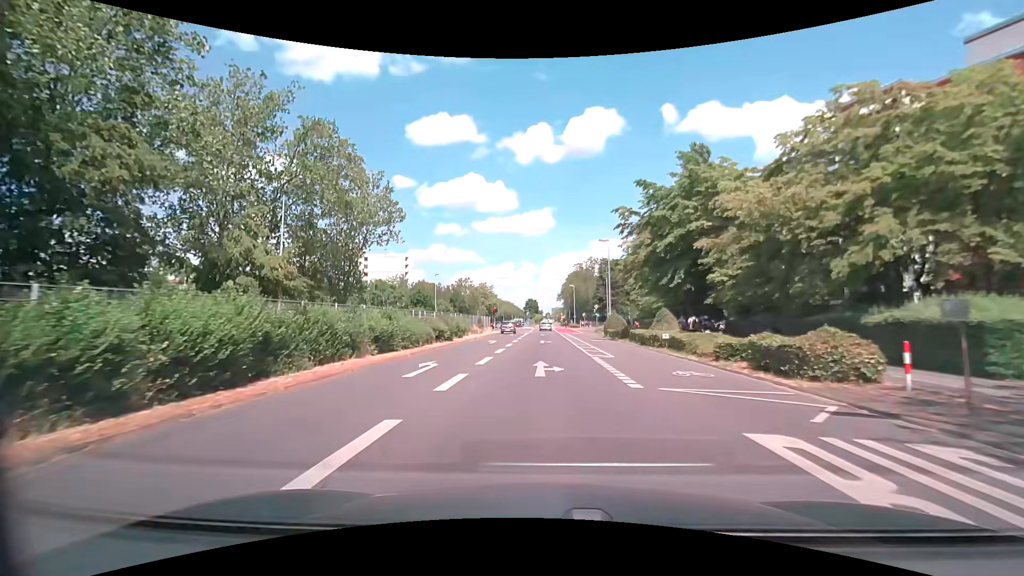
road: secondary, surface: asphalt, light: Day
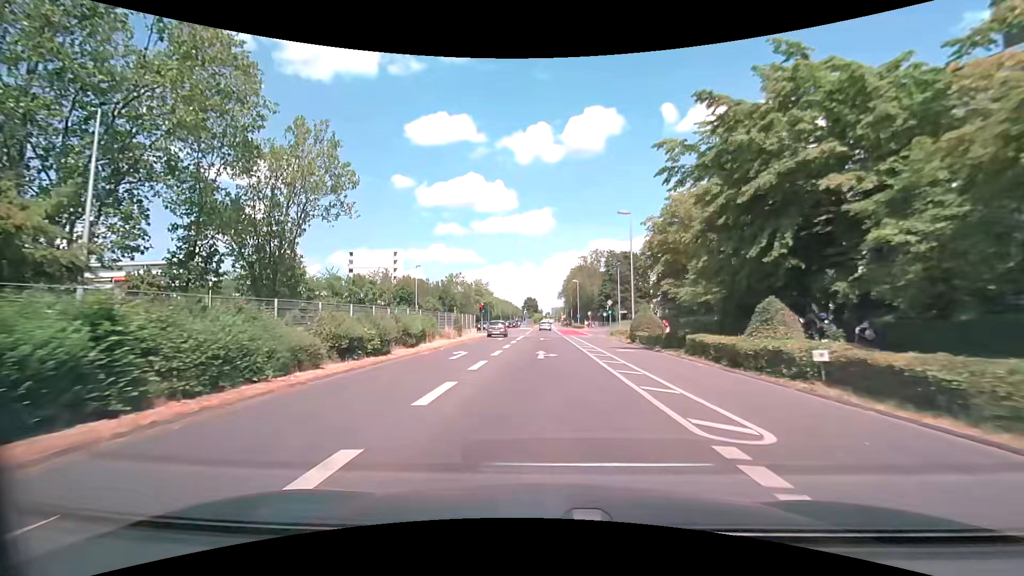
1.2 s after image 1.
(0.0, +14.0) m; 0°
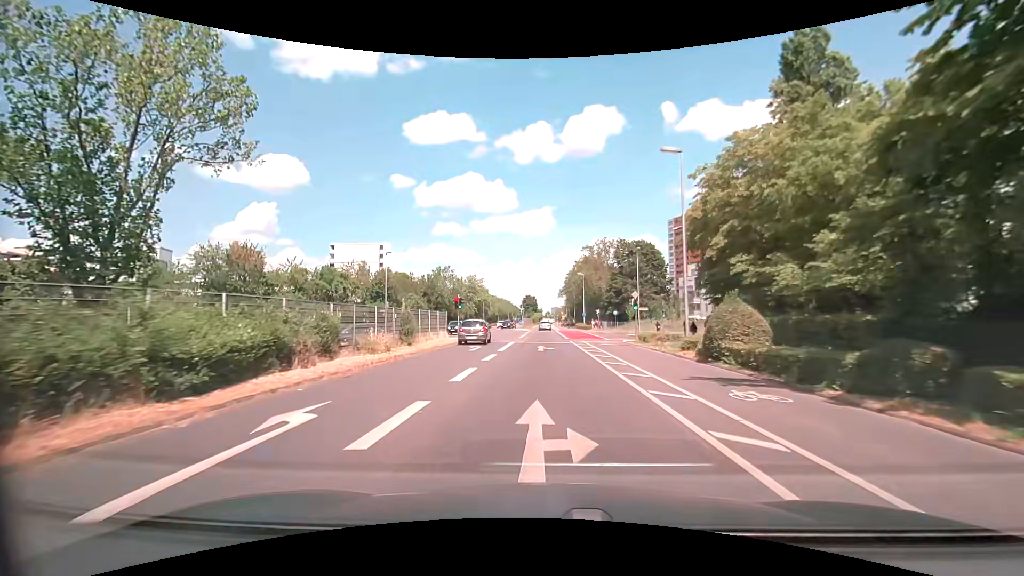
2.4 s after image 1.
(0.0, +15.0) m; 0°
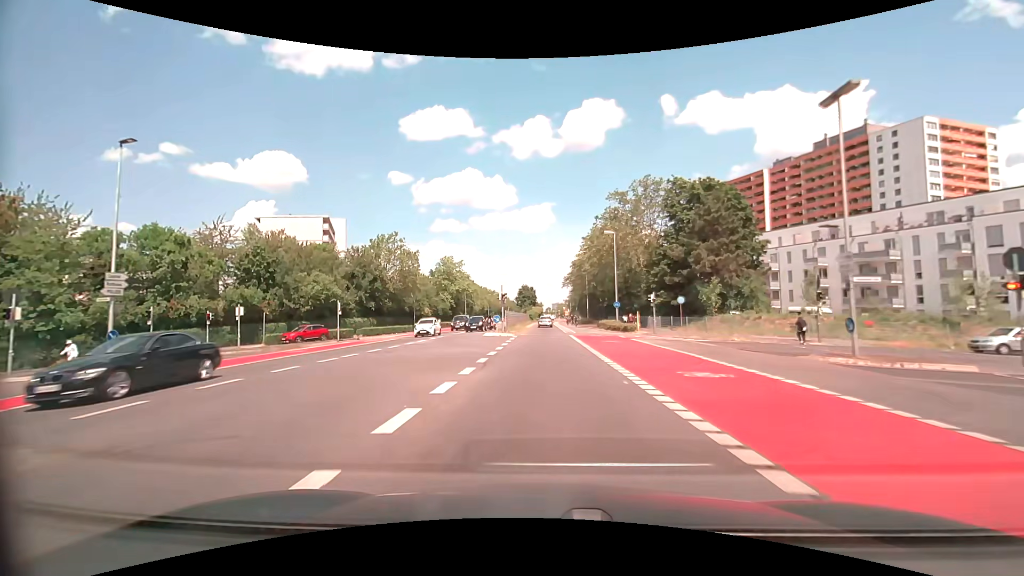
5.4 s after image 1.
(-0.2, +40.2) m; 0°
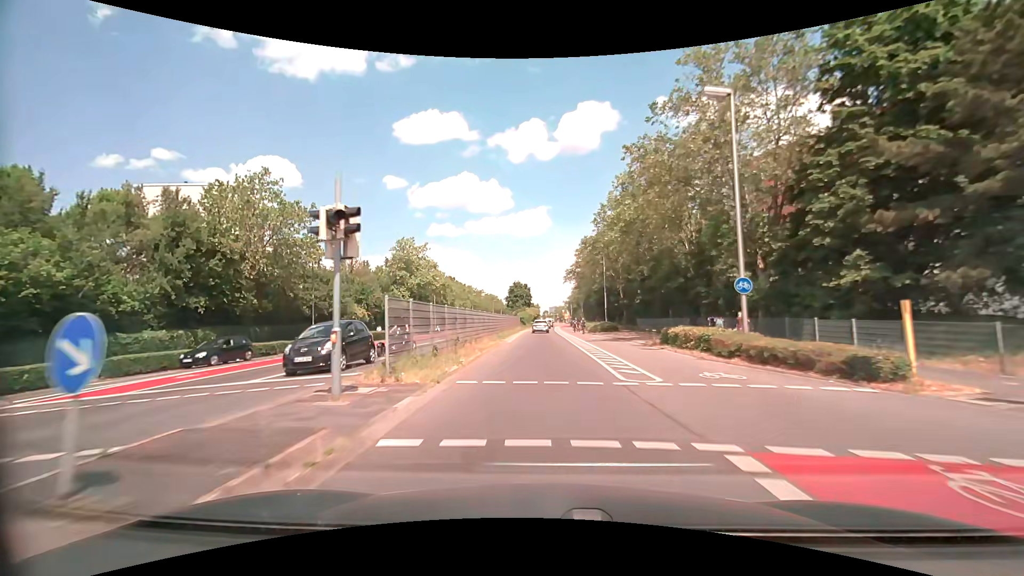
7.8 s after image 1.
(0.0, +32.9) m; 0°
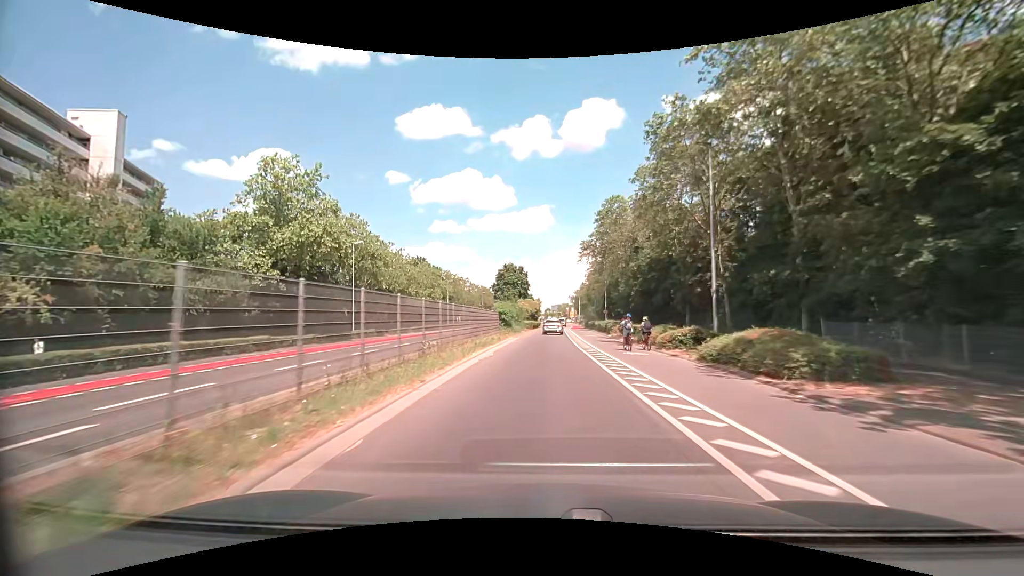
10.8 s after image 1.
(-0.2, +41.4) m; 0°
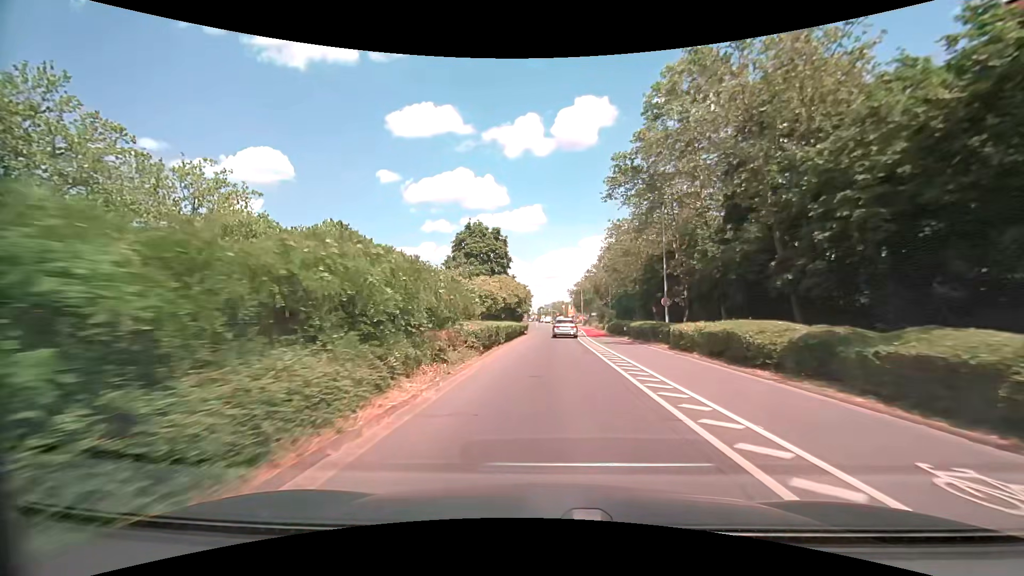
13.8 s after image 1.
(+0.1, +41.4) m; +1°
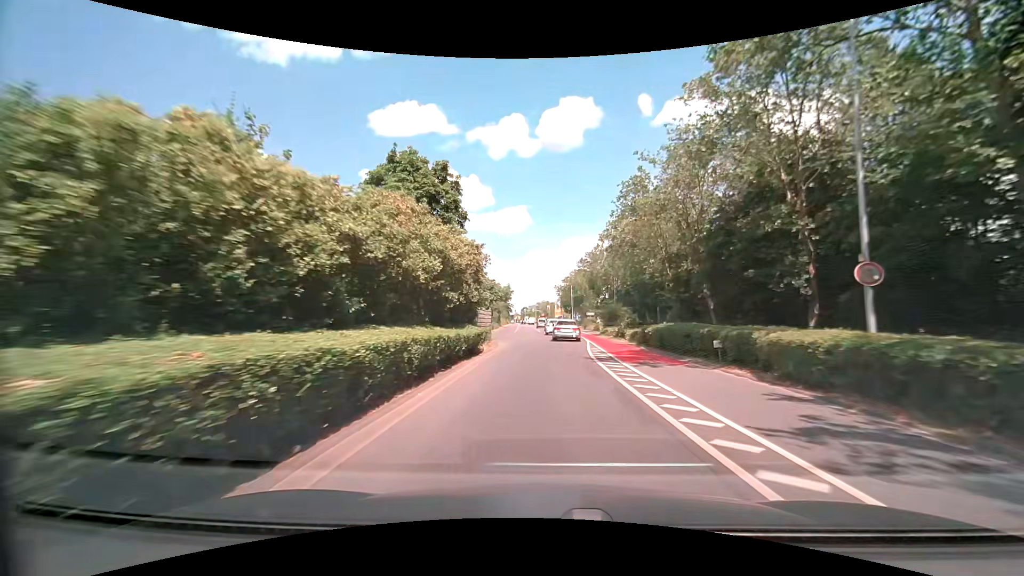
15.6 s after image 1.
(+0.3, +24.3) m; +2°
(0, +10) (0, +20) (+1, +30) (+1, +40) (+2, +50) (+3, +60) (+4, +70) (+5, +80) (+5, +90) (+5, +100) m
